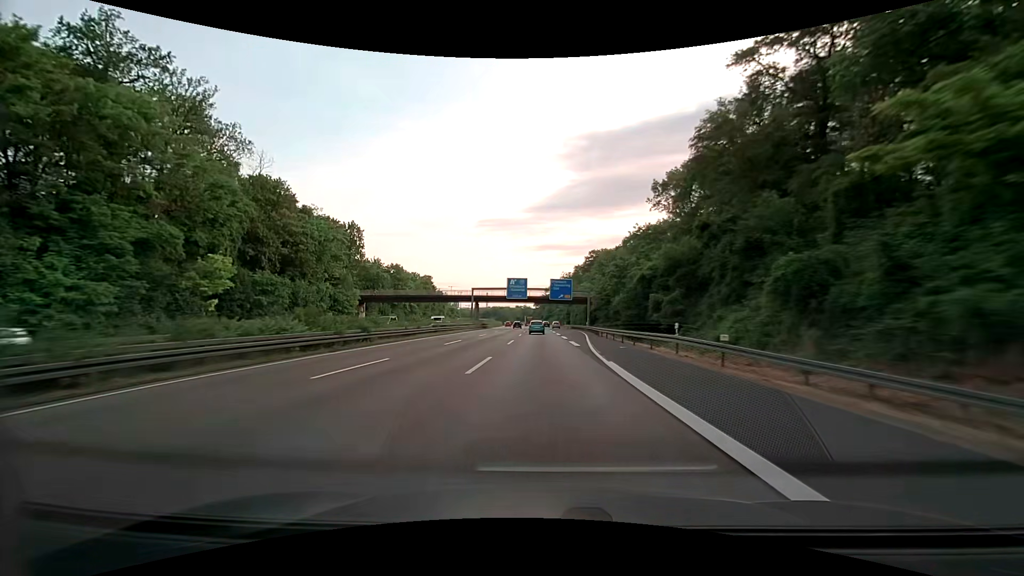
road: motorway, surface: asphalt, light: Day
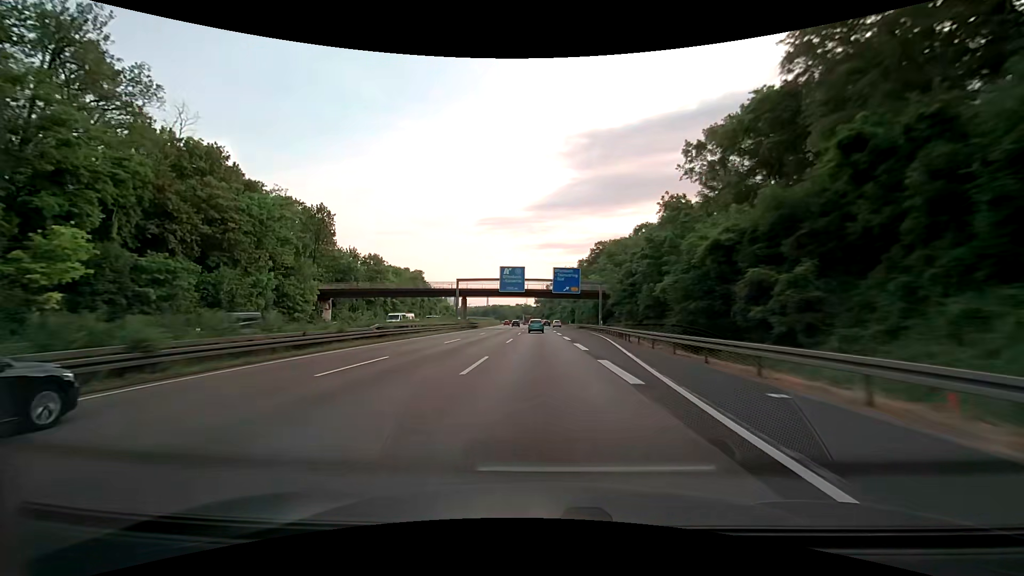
(0.0, +17.2) m; 0°
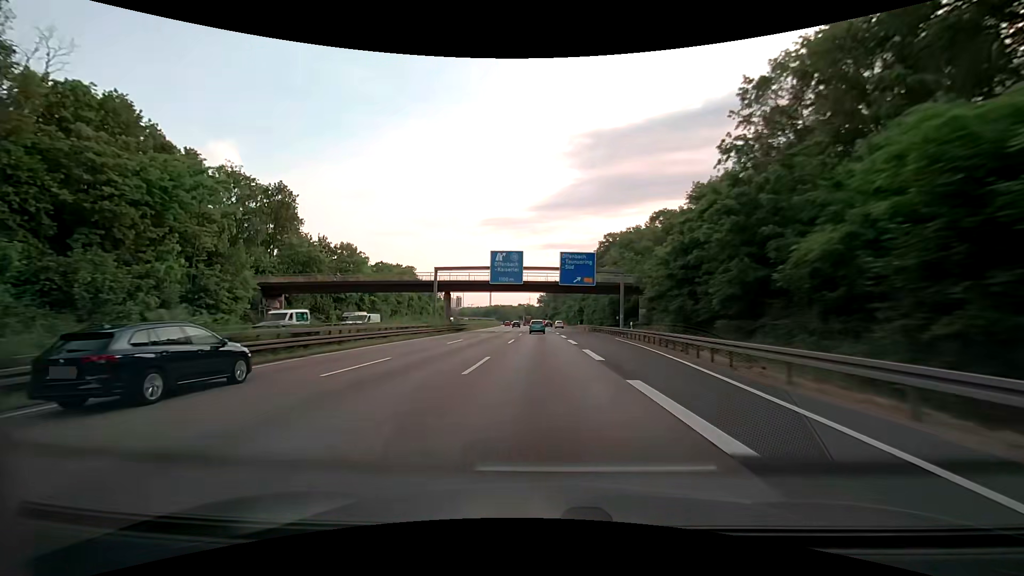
(0.0, +17.2) m; 0°
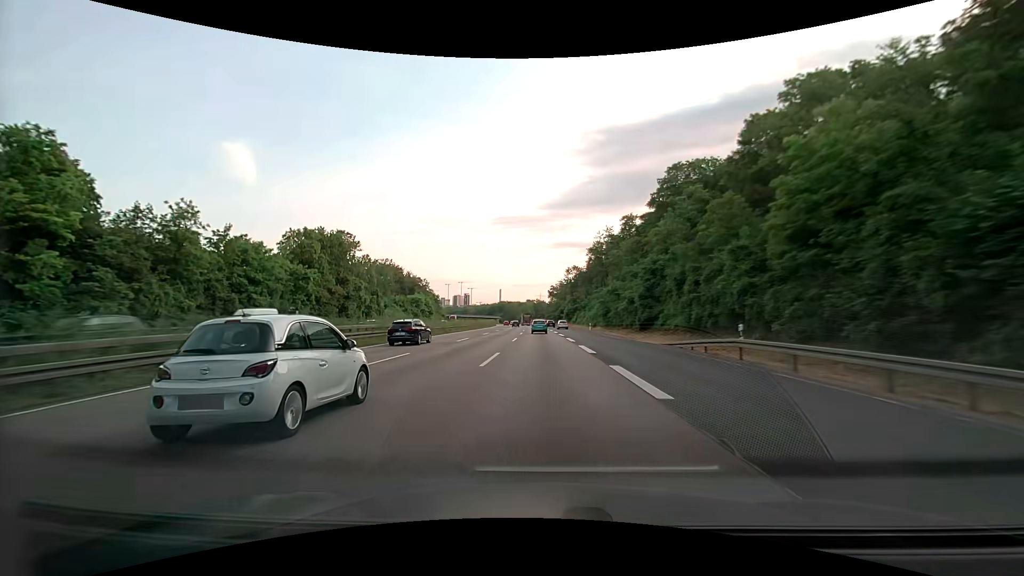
(-0.7, +68.4) m; 0°
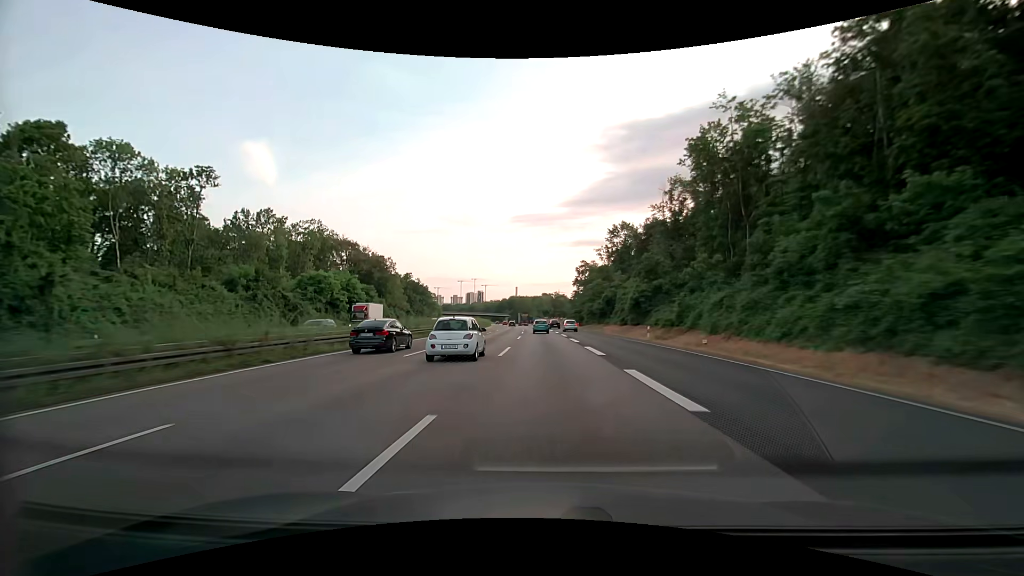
(-3.1, +84.7) m; -3°
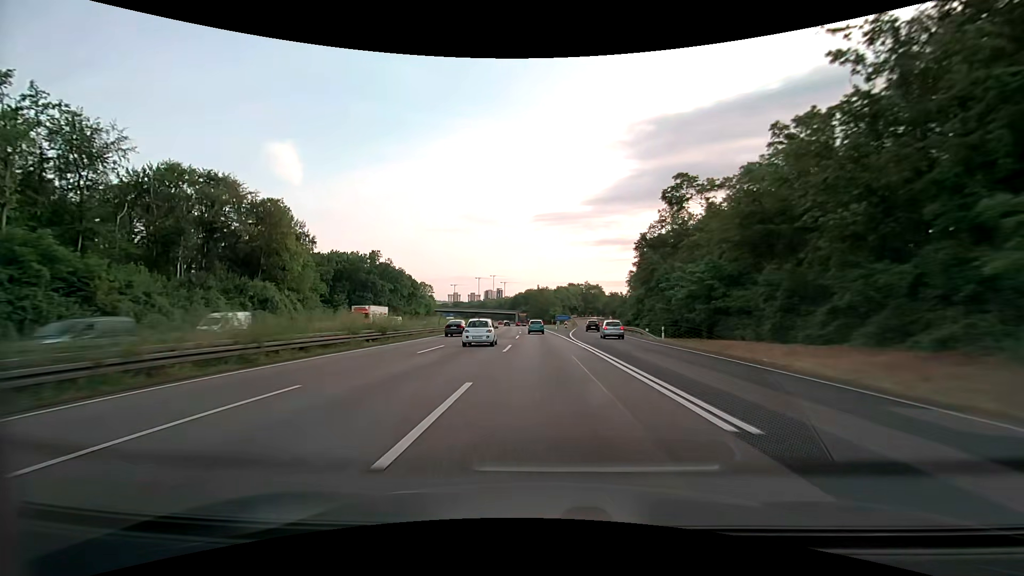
(-1.5, +84.7) m; -2°
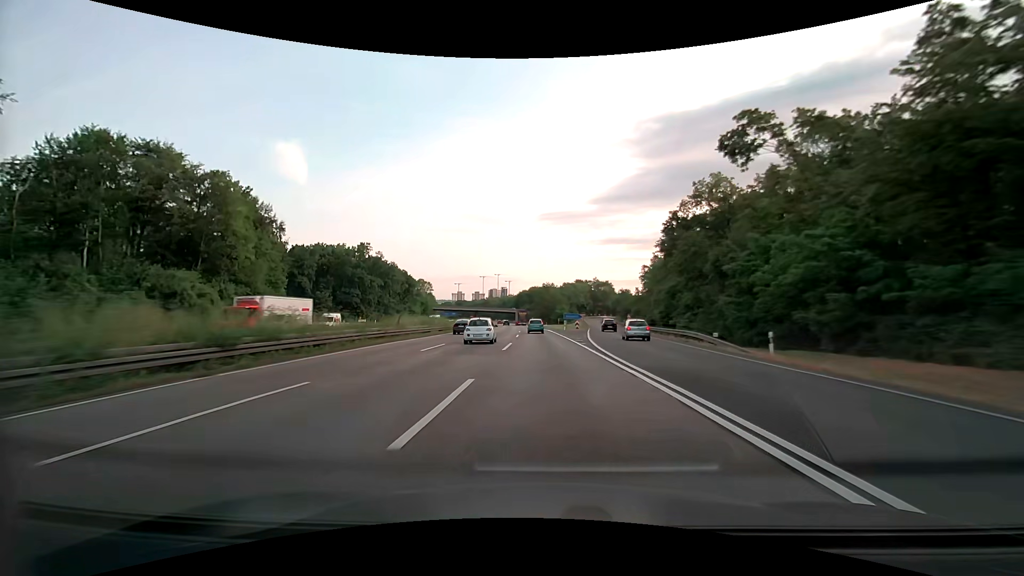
(-0.1, +17.0) m; -1°
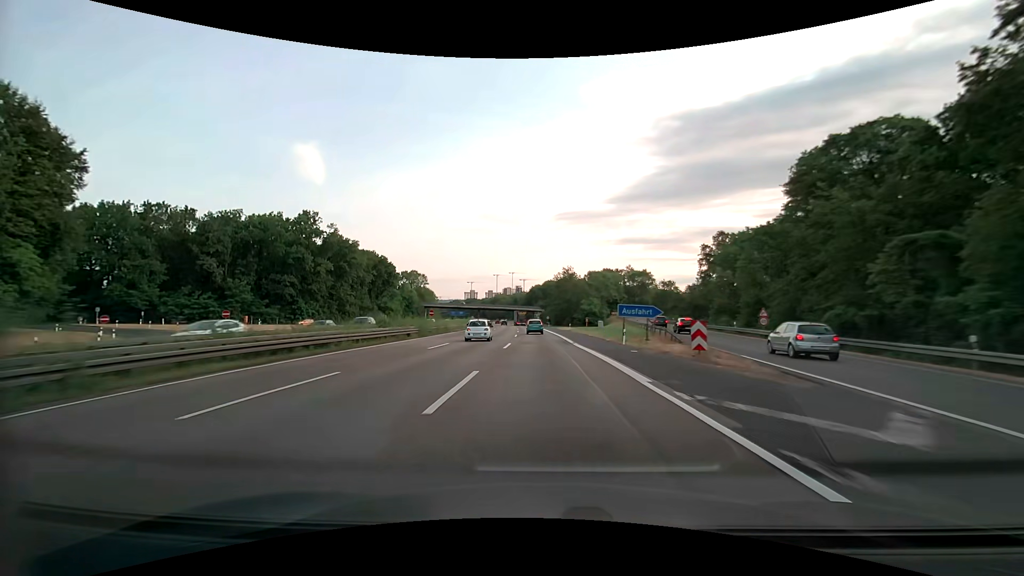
(-0.6, +50.9) m; -2°
(0, +10) (0, +20) (0, +30) (0, +40) (-1, +50) (-1, +60) (-2, +70) (-2, +80) (-3, +90) (-3, +100) m
